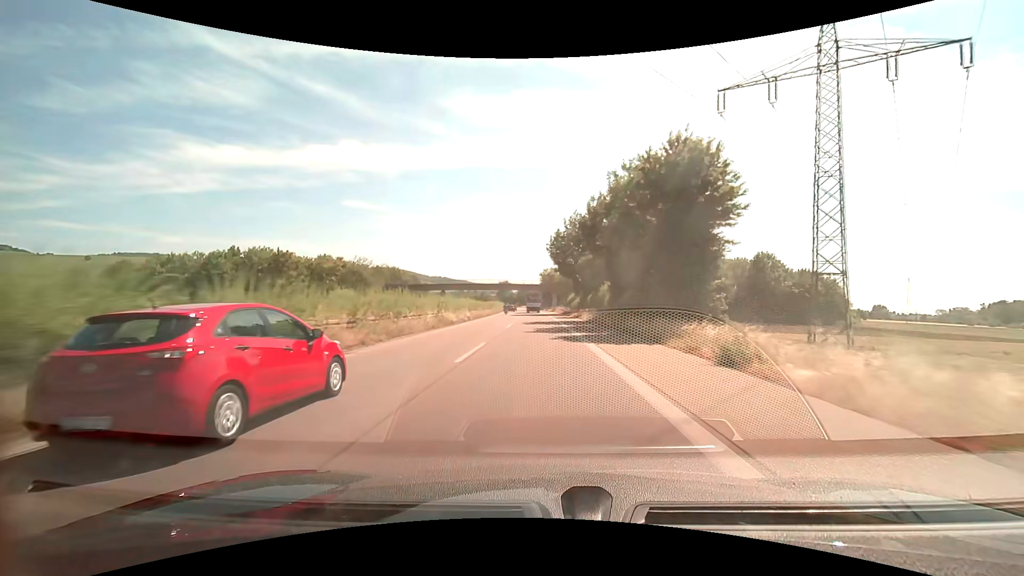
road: trunk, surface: asphalt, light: Day
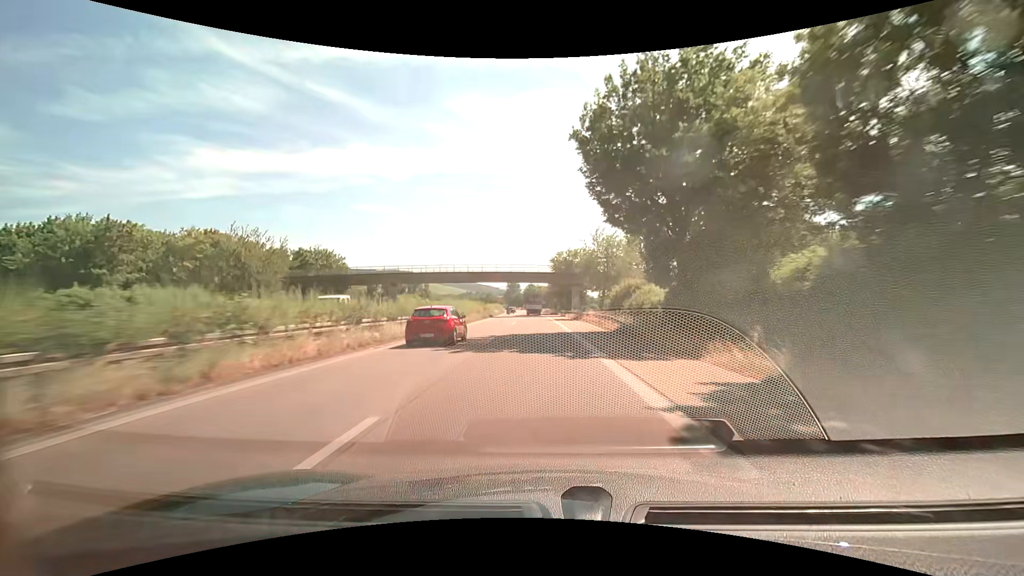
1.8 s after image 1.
(-0.5, +47.5) m; -1°
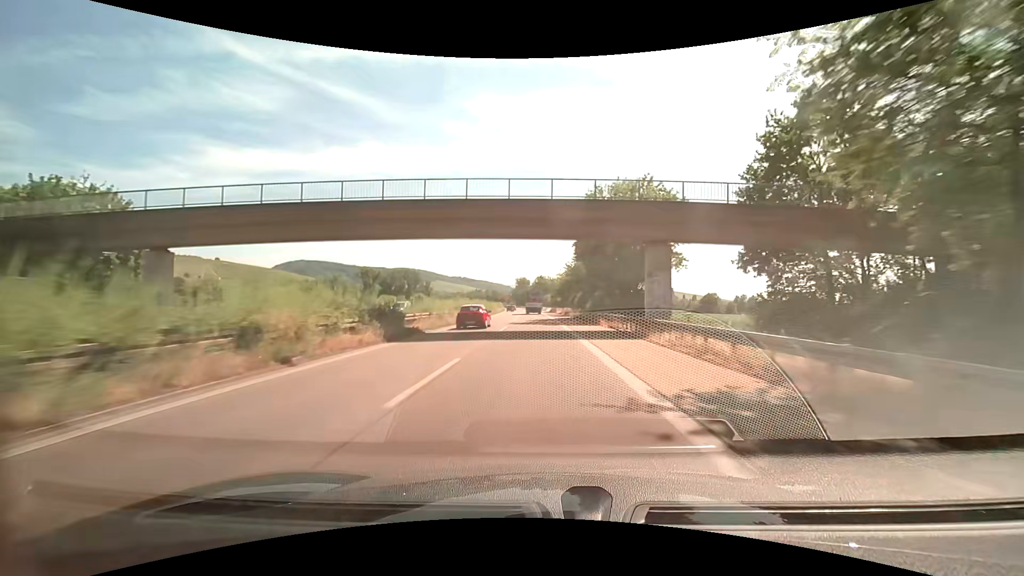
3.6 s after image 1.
(-0.7, +47.5) m; -1°
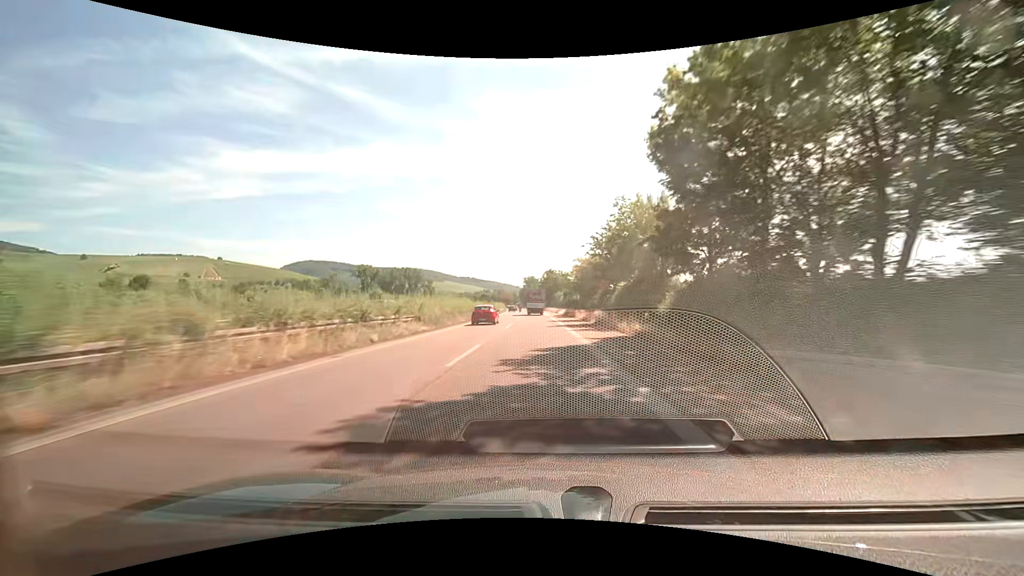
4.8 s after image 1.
(-0.3, +31.7) m; -1°
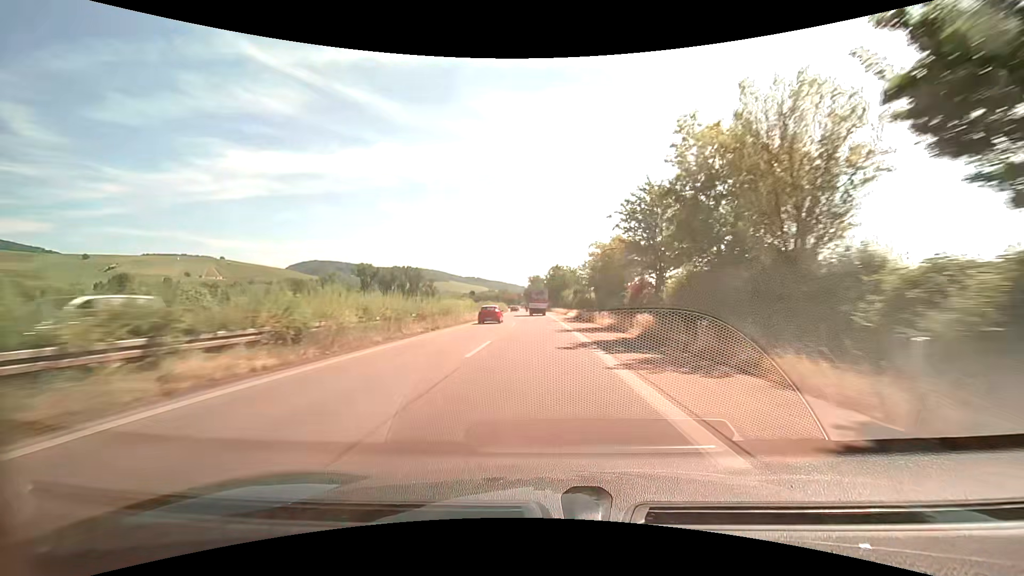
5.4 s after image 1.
(0.0, +15.8) m; 0°
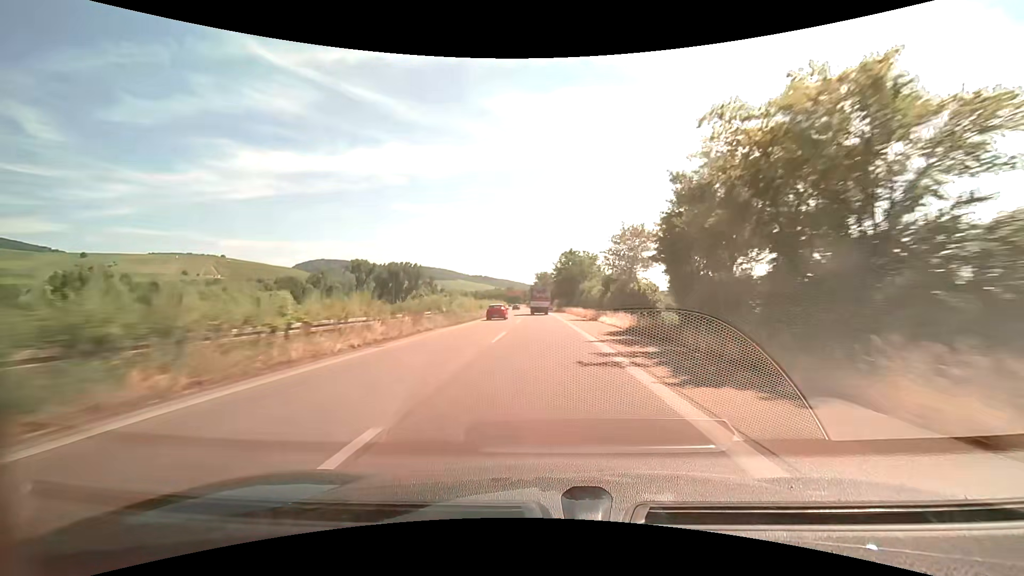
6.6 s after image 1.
(-0.4, +31.7) m; -1°
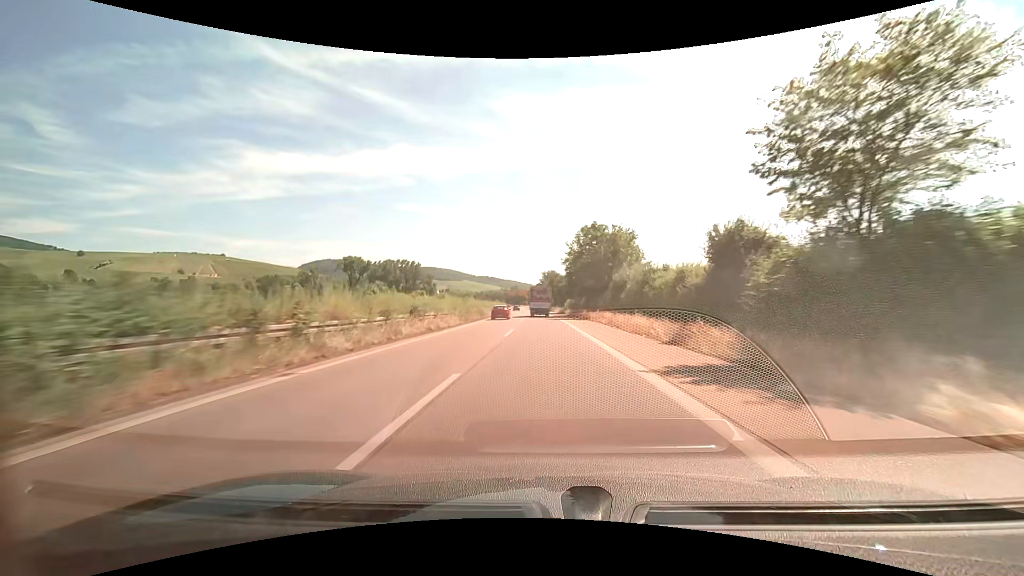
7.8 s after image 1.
(-0.2, +31.7) m; -1°
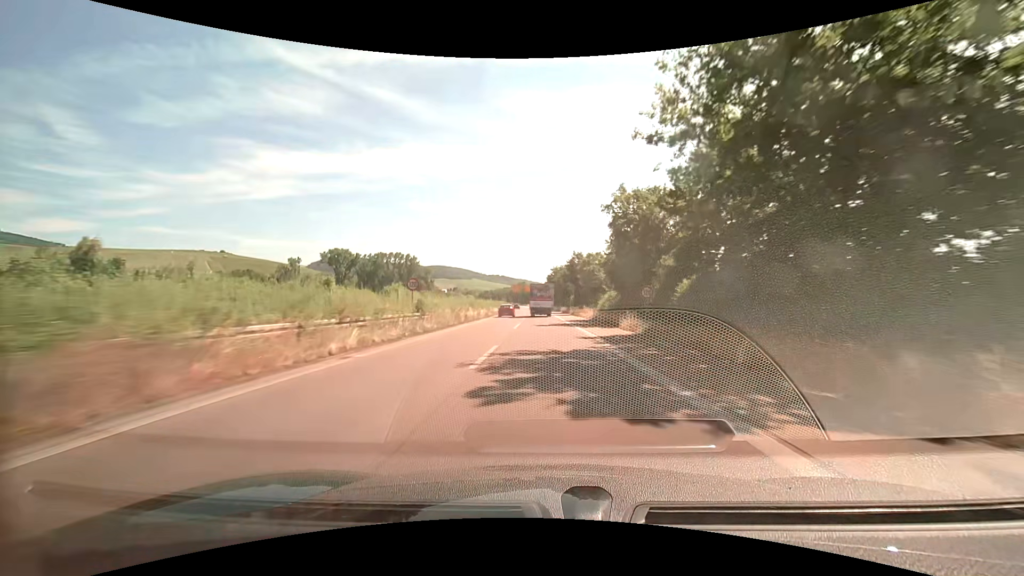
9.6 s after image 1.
(-0.6, +47.5) m; -2°
(0, +10) (0, +20) (0, +30) (0, +40) (-1, +50) (-1, +60) (-1, +70) (-1, +80) (-2, +90) (-2, +100) m
